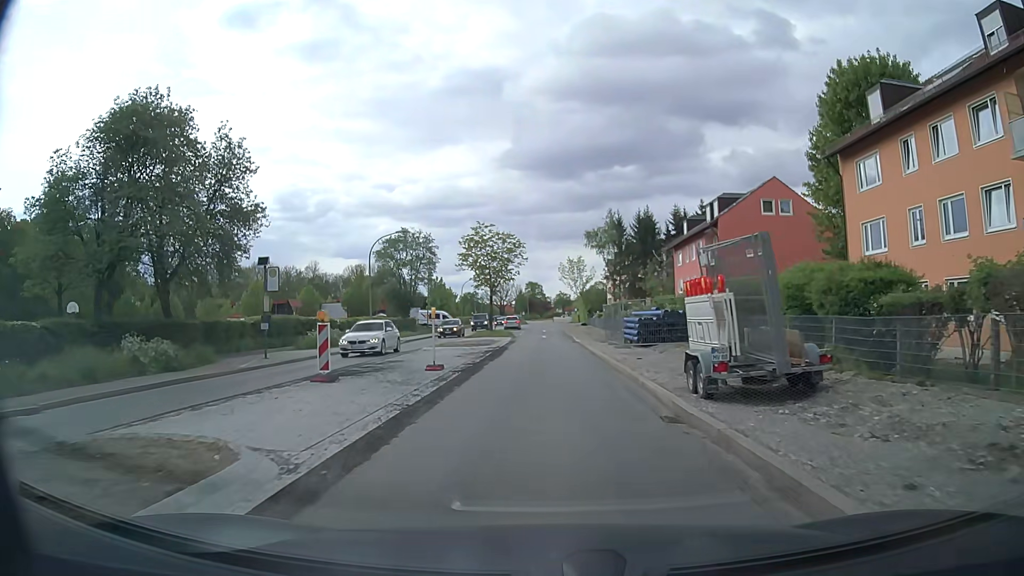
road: secondary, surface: asphalt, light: Day
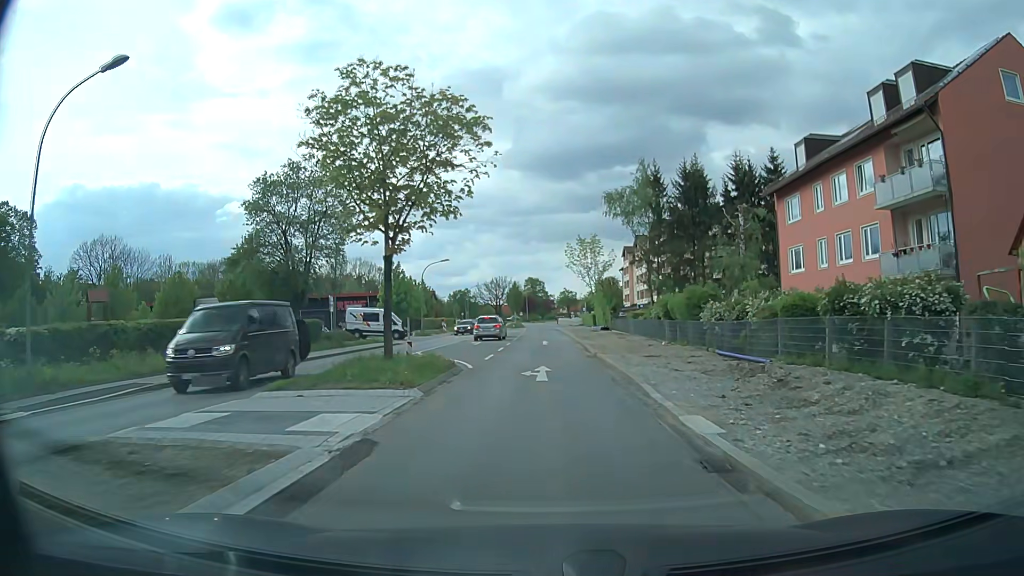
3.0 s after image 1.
(-0.1, +32.9) m; 0°
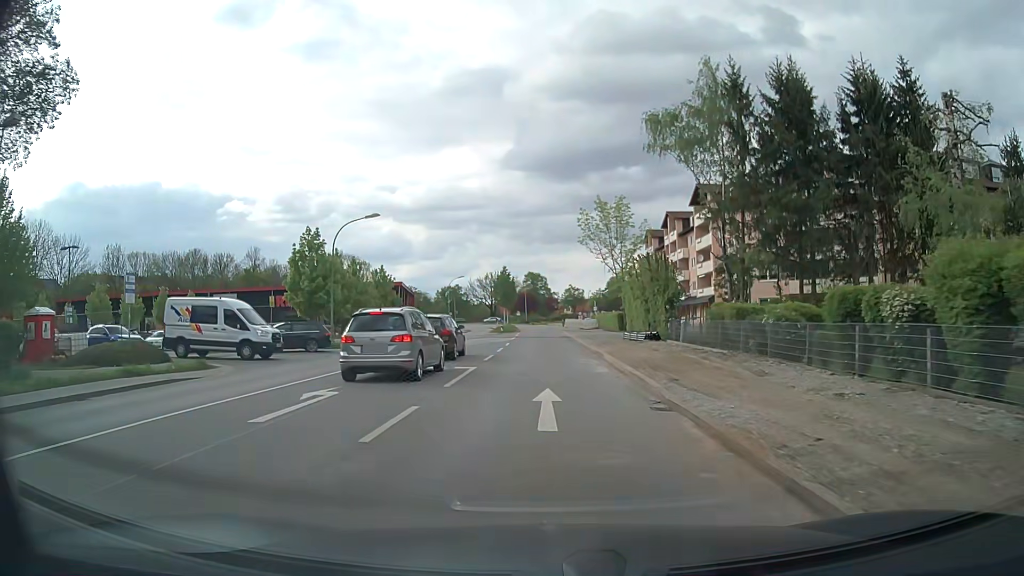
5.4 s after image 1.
(-0.2, +28.5) m; 0°
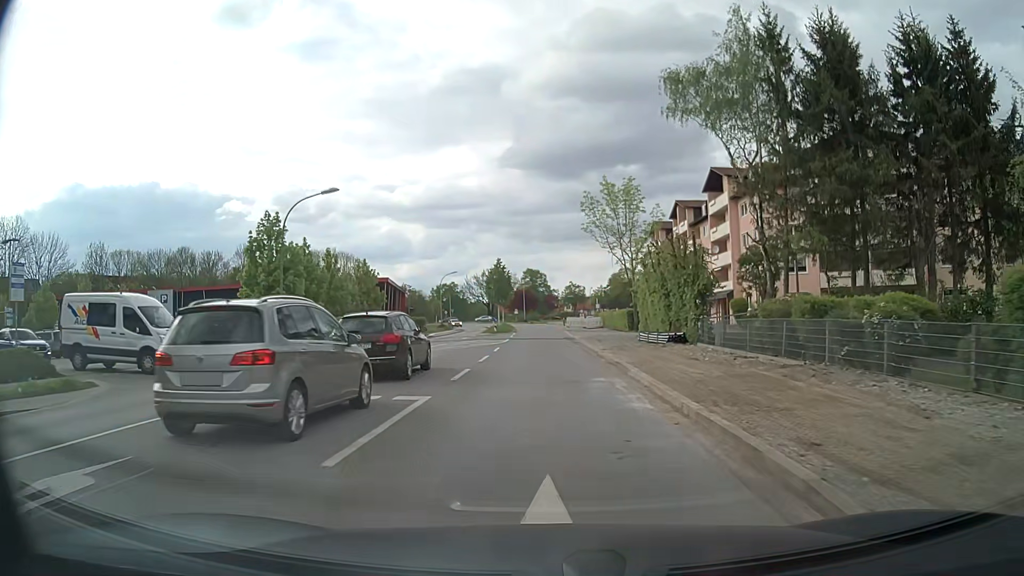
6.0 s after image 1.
(0.0, +7.4) m; 0°
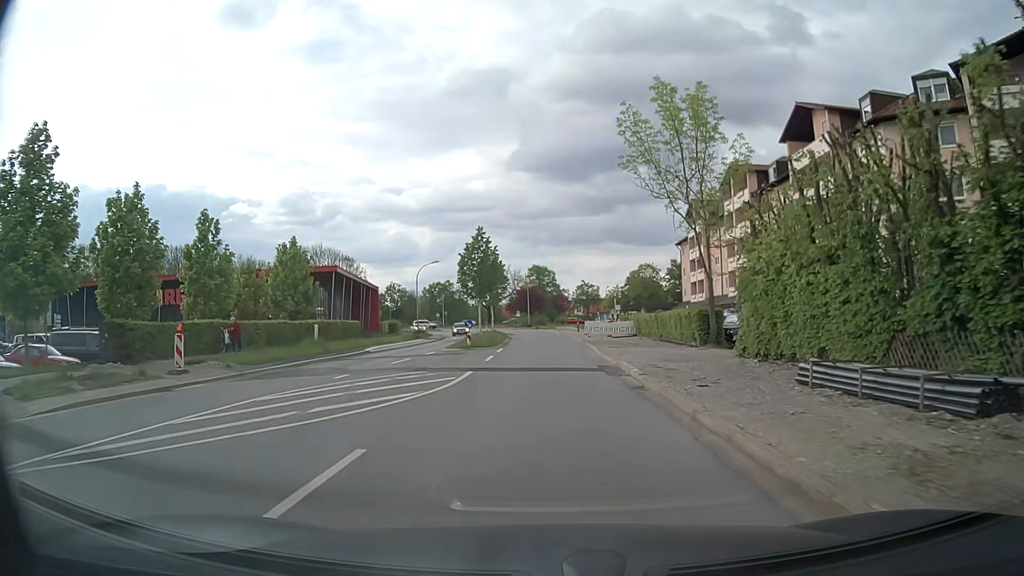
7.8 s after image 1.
(-0.2, +22.8) m; -1°
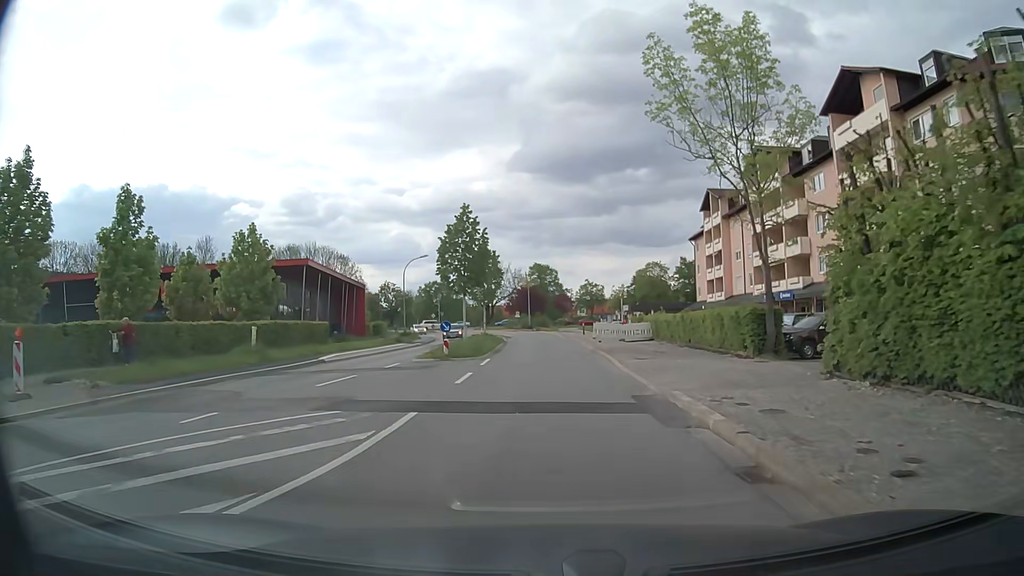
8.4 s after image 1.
(0.0, +7.8) m; 0°
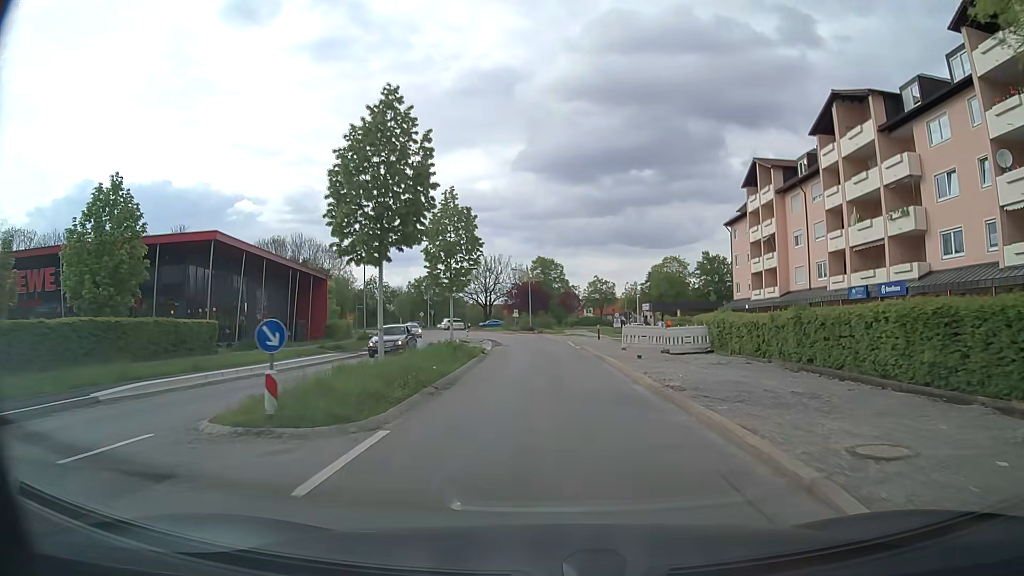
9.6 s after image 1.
(0.0, +15.7) m; -1°
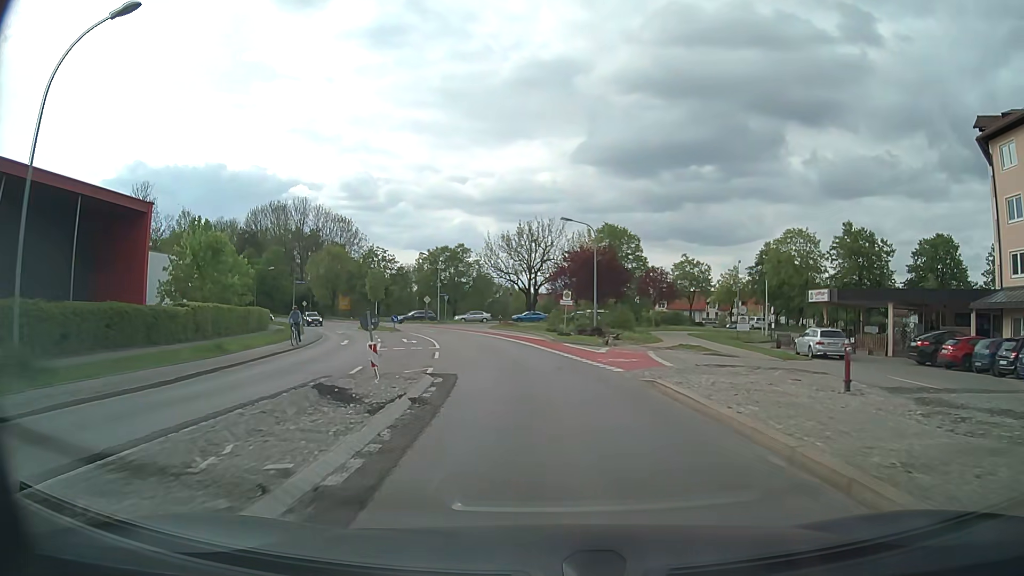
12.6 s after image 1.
(-1.0, +38.8) m; -5°
